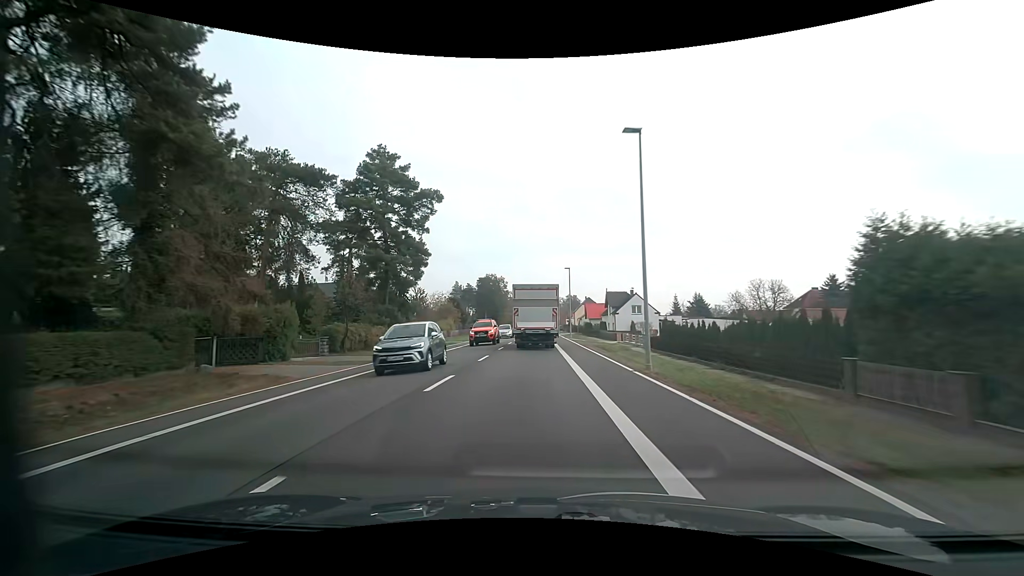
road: primary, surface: asphalt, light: Day
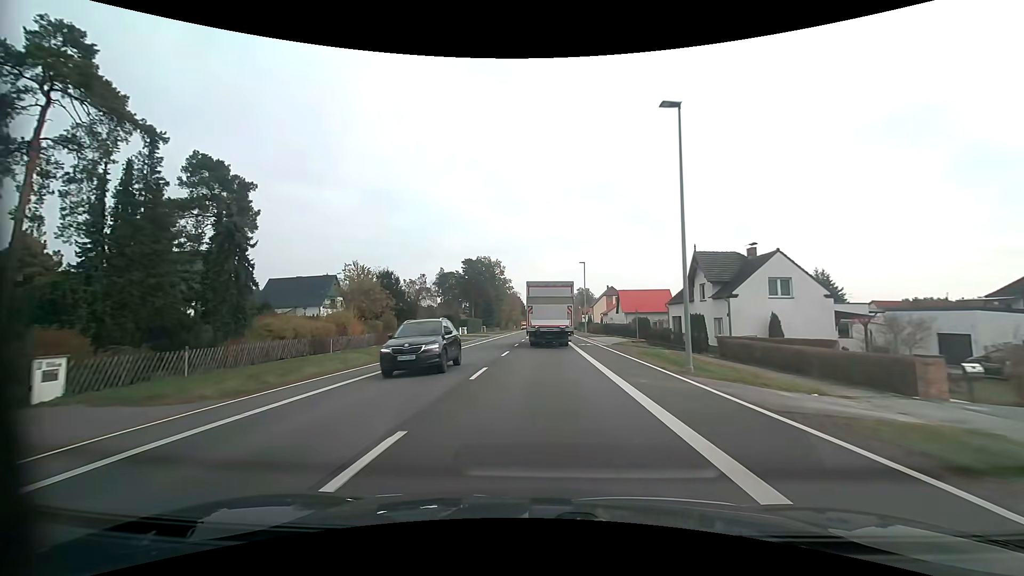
(-0.3, +43.7) m; -1°
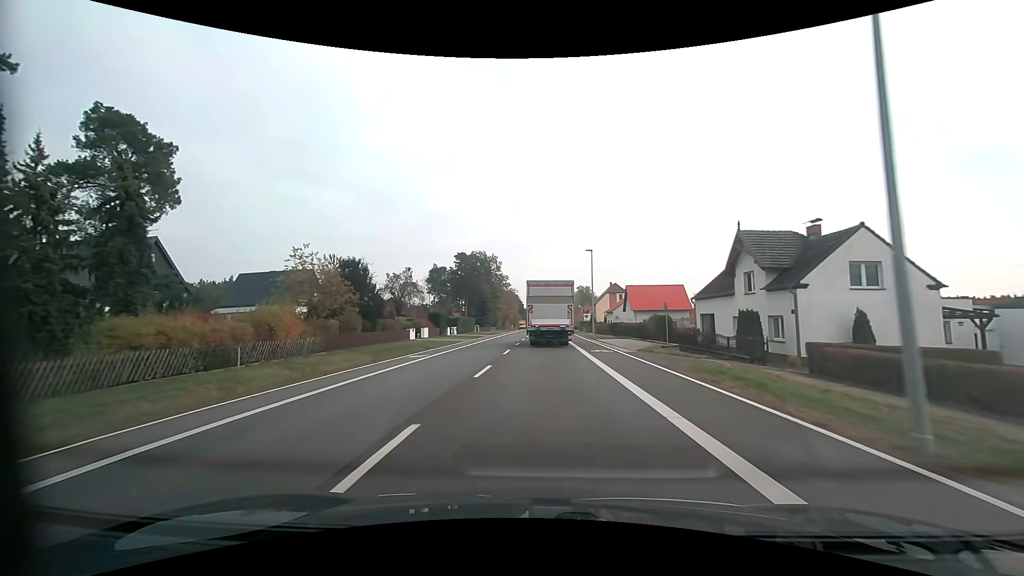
(0.0, +8.7) m; 0°
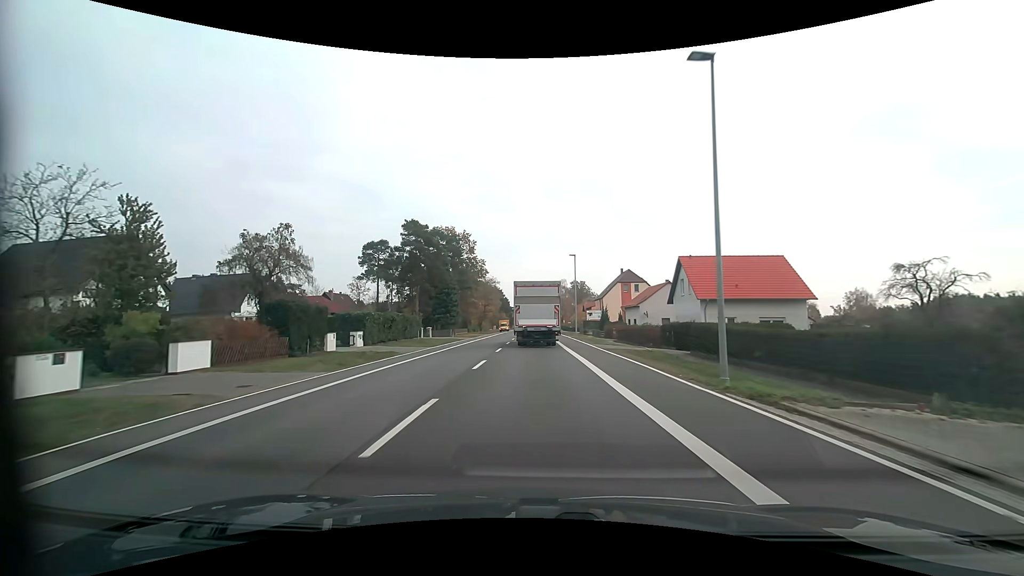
(+0.3, +34.1) m; +1°
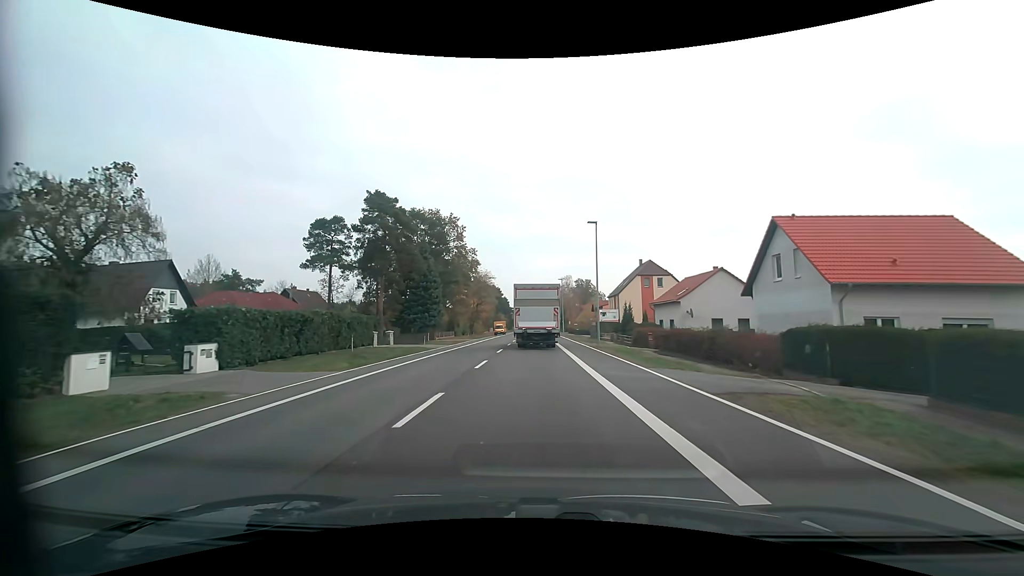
(-0.1, +16.8) m; 0°
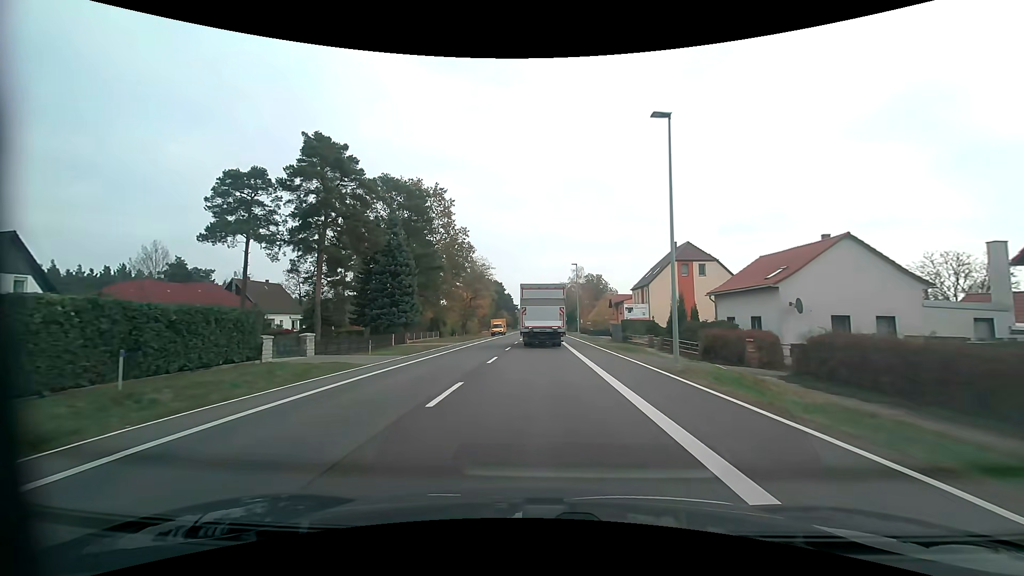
(-0.1, +16.9) m; -1°
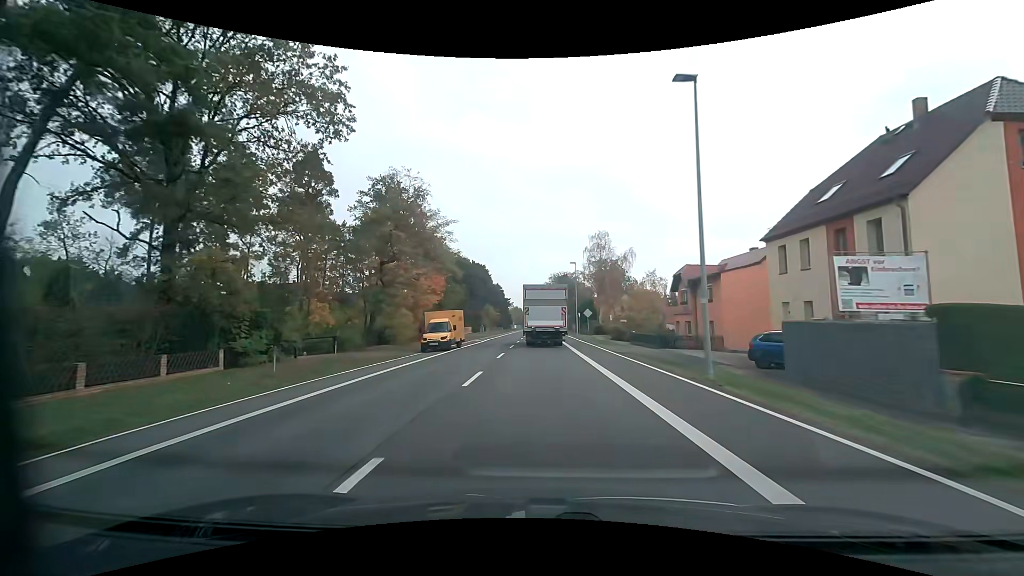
(0.0, +42.8) m; 0°
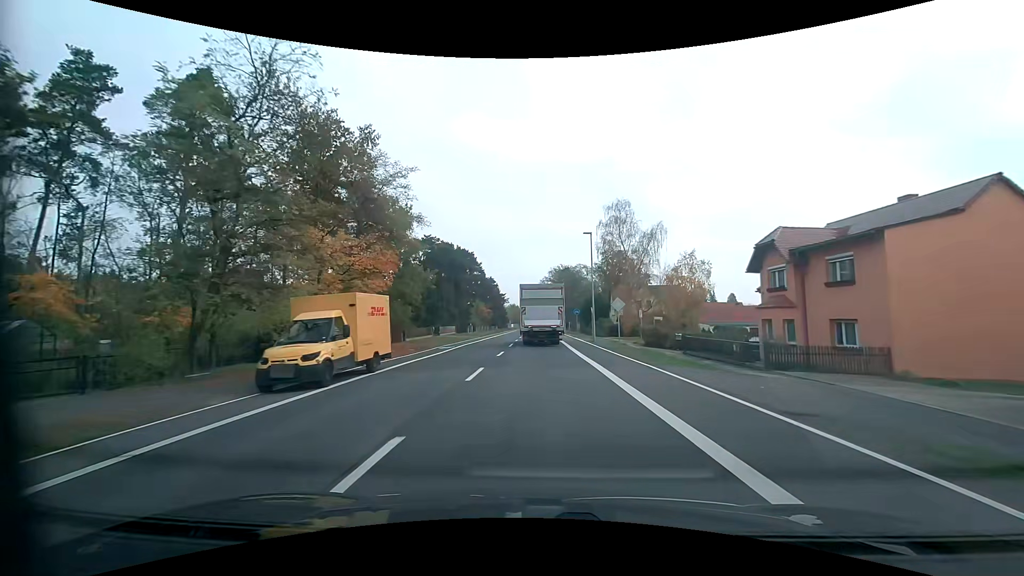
(0.0, +17.3) m; 0°
(0, +10) (0, +20) (0, +30) (0, +40) (0, +50) (0, +60) (0, +70) (0, +80) (0, +90) (0, +100) m
